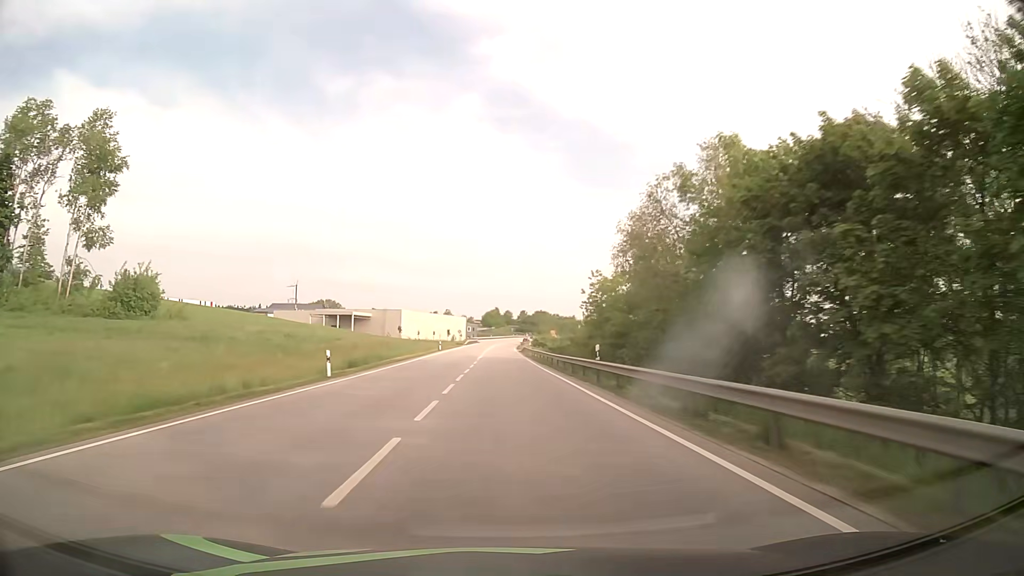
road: primary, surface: asphalt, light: Day
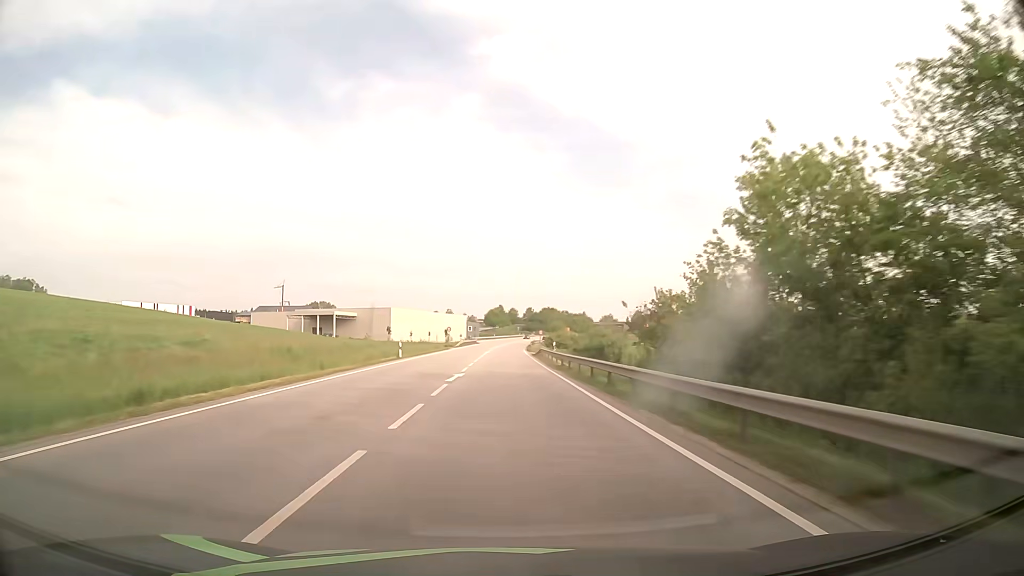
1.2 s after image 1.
(0.0, +31.5) m; 0°
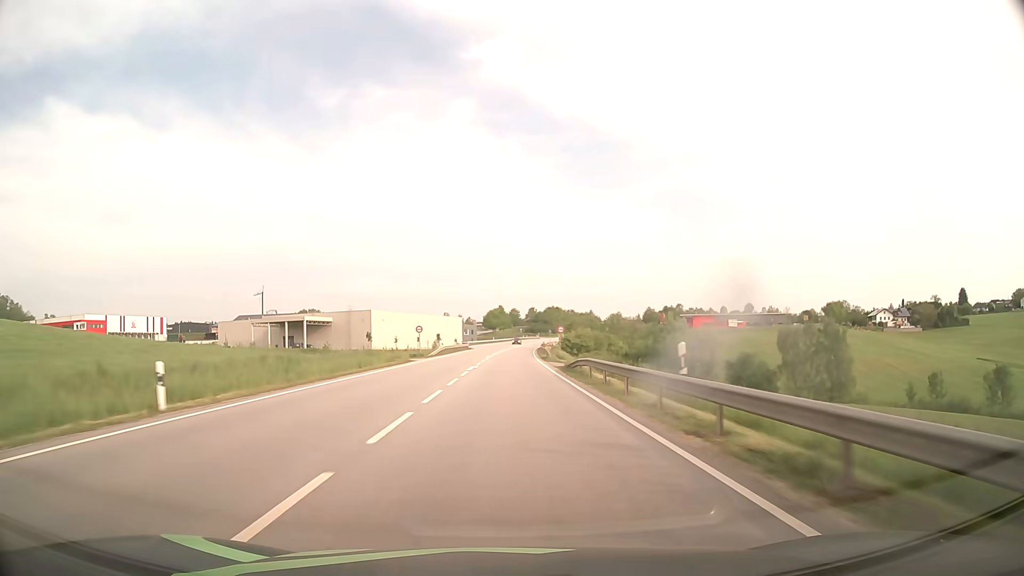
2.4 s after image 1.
(0.0, +31.5) m; 0°
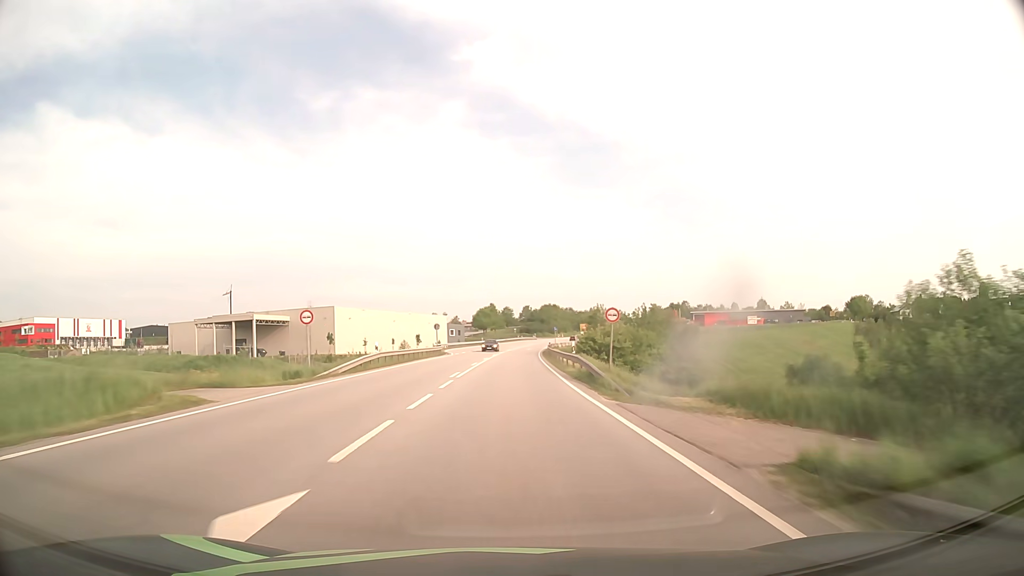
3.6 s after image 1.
(+0.1, +31.4) m; 0°
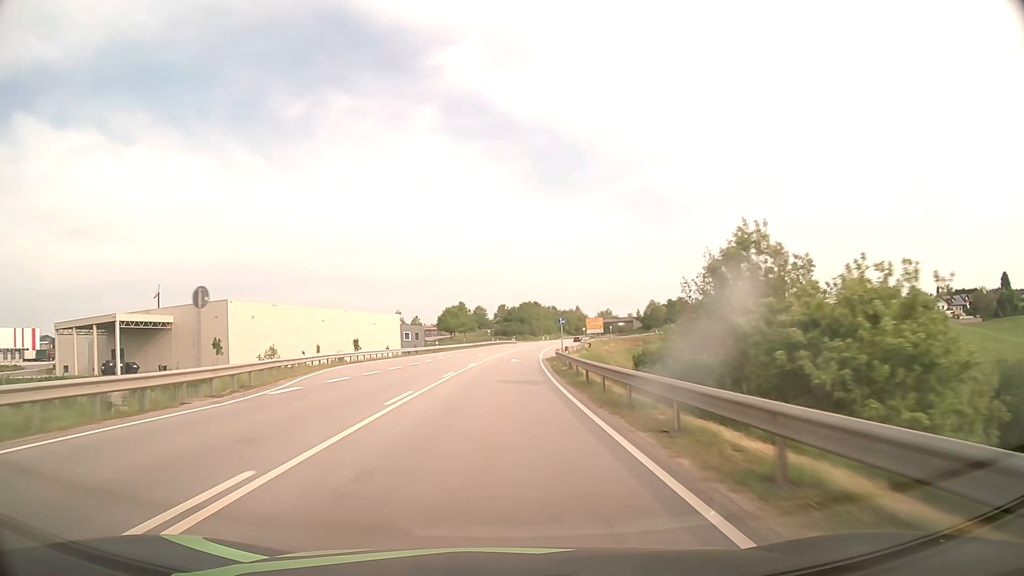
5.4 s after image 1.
(+0.9, +46.7) m; +2°
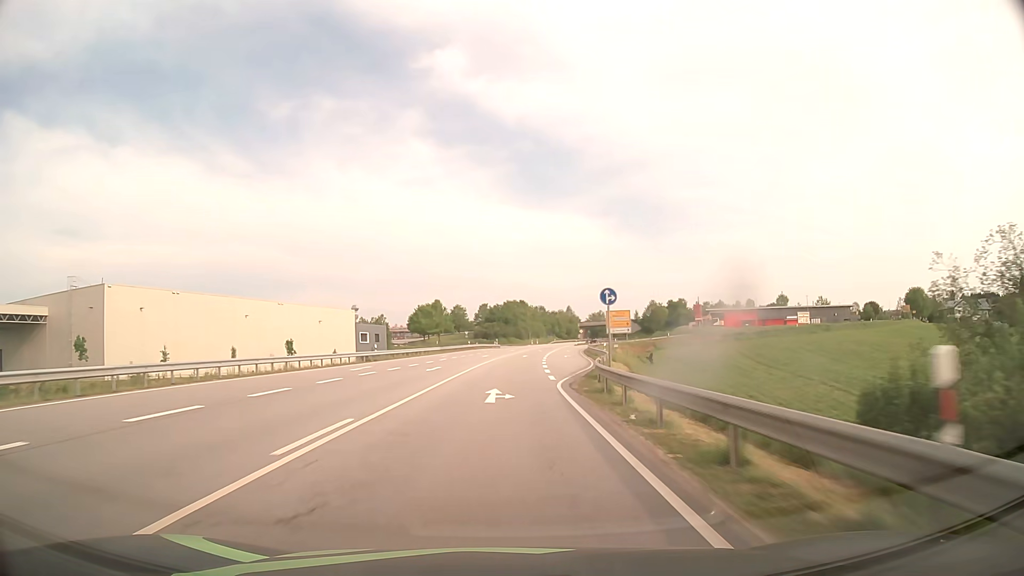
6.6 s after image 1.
(+0.4, +30.9) m; +1°
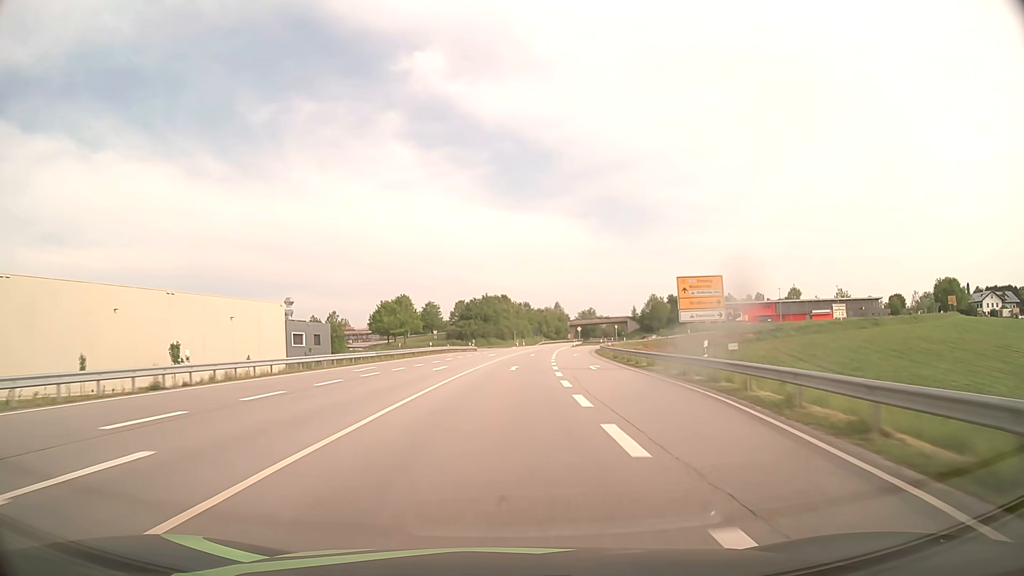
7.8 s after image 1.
(+0.5, +30.8) m; +2°
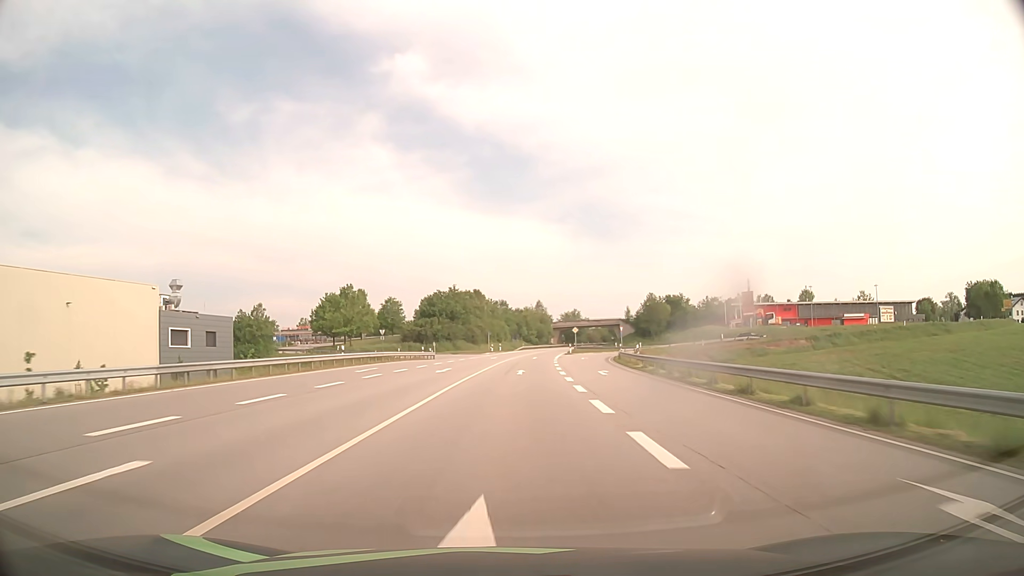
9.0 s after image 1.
(+0.5, +30.8) m; +2°
(0, +10) (0, +20) (+1, +30) (+1, +40) (+2, +50) (+3, +60) (+3, +70) (+4, +80) (+5, +90) (+7, +100) m
